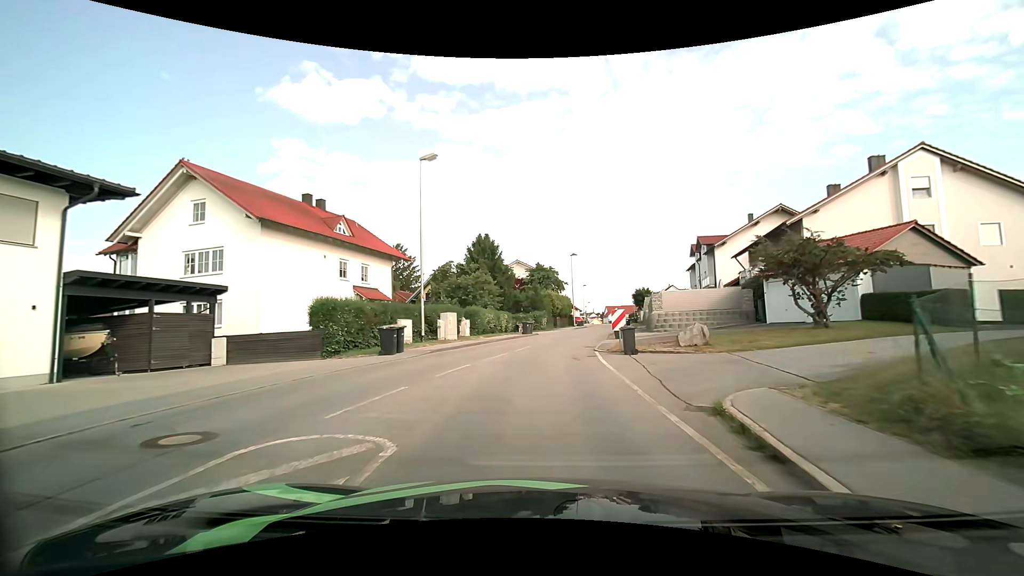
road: unclassified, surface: asphalt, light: Day
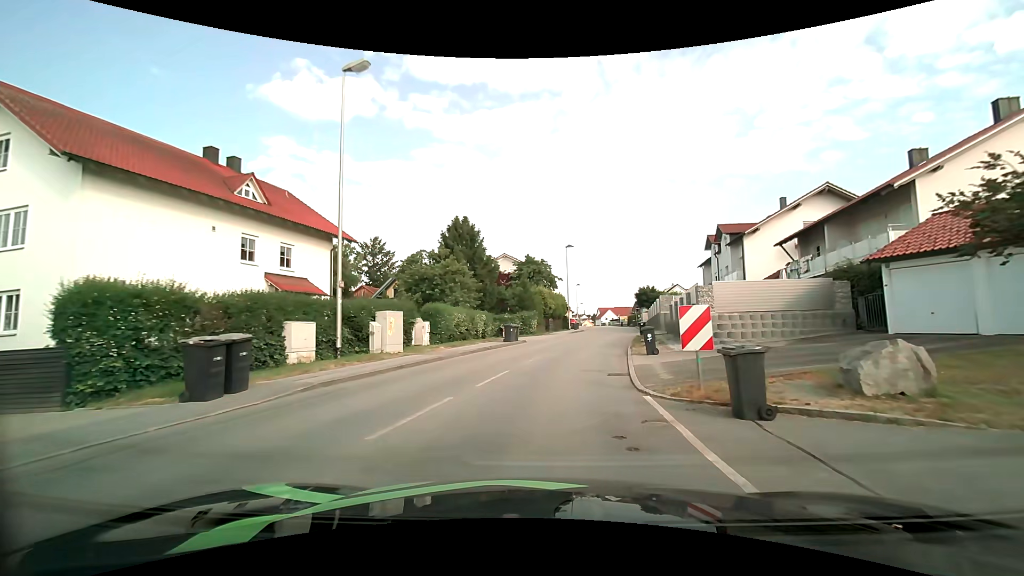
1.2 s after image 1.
(0.0, +10.0) m; +1°
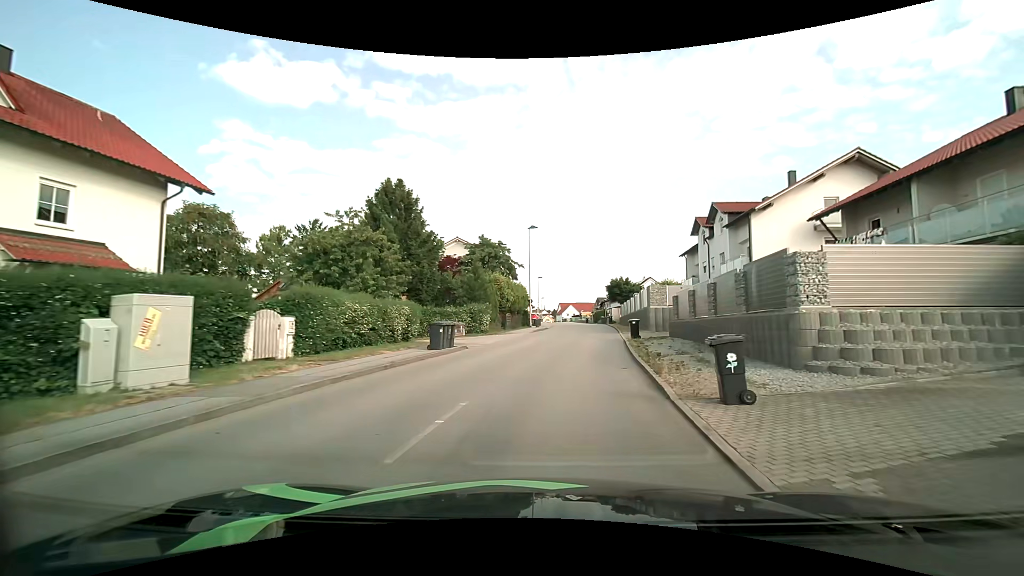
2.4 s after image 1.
(+0.4, +10.0) m; +4°
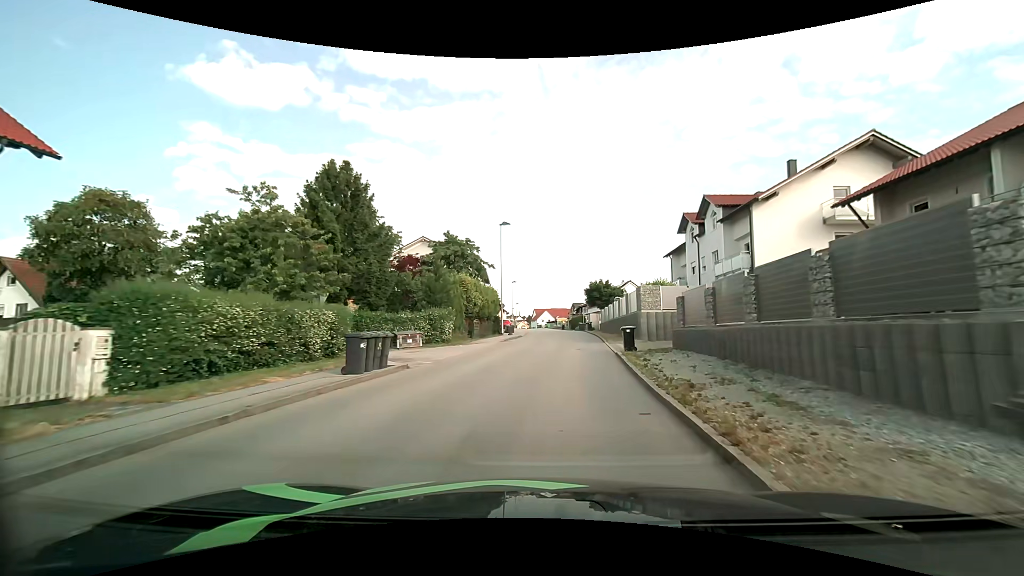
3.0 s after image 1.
(+0.2, +5.1) m; +3°
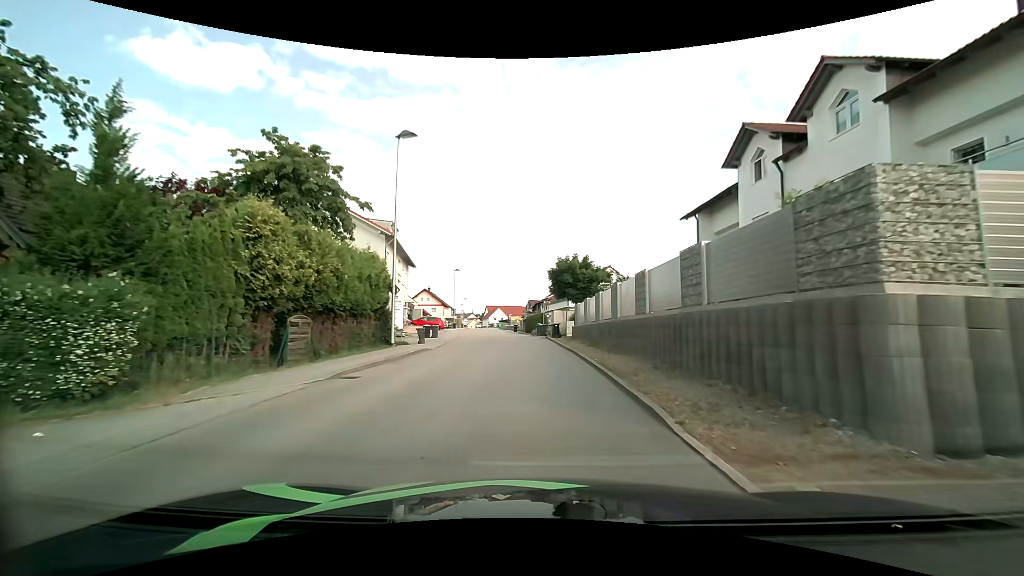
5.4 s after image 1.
(+1.2, +21.1) m; +4°
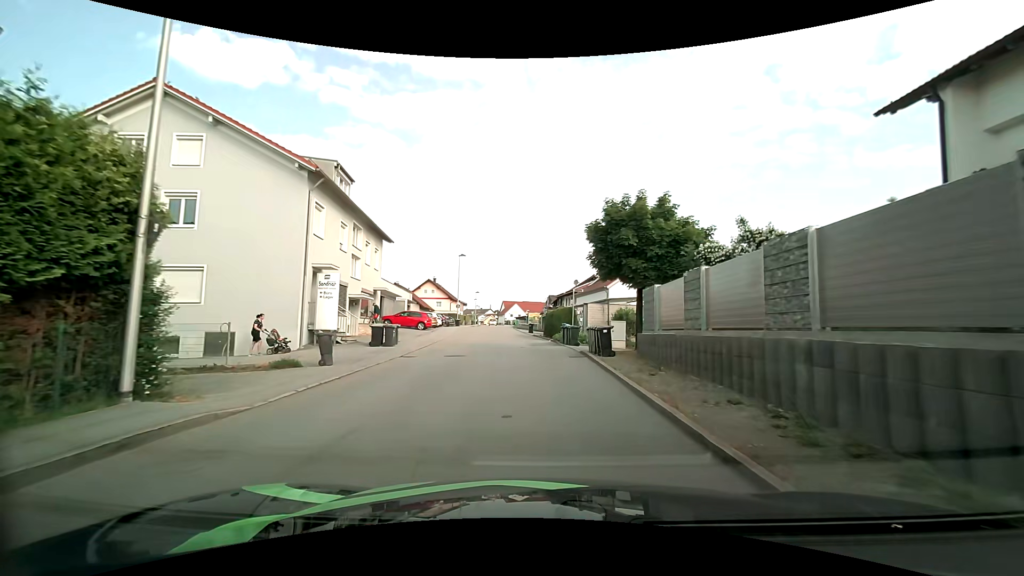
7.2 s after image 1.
(-0.1, +15.5) m; -2°
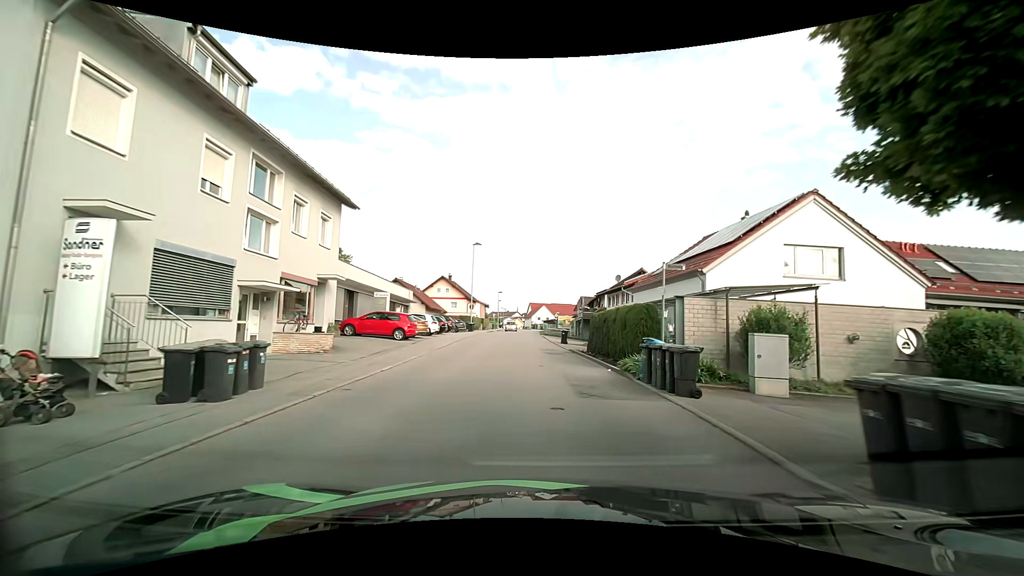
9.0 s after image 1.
(-0.5, +13.8) m; -3°
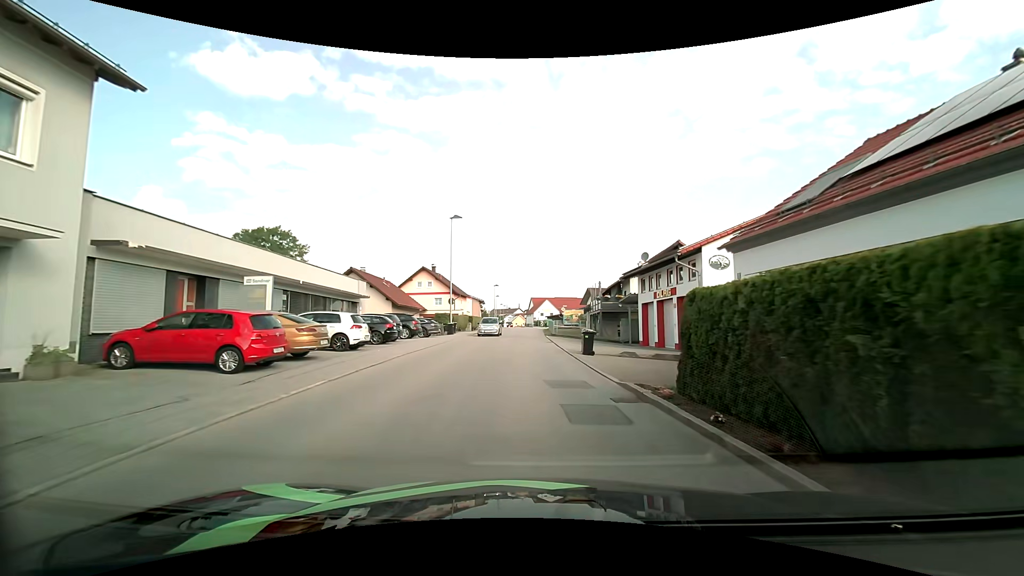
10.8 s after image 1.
(-0.1, +14.7) m; 0°
(0, +10) (-1, +20) (-1, +30) (-2, +40) (-2, +50) (-2, +60) (-3, +70) (-3, +80) (-4, +90) (-4, +100) m
